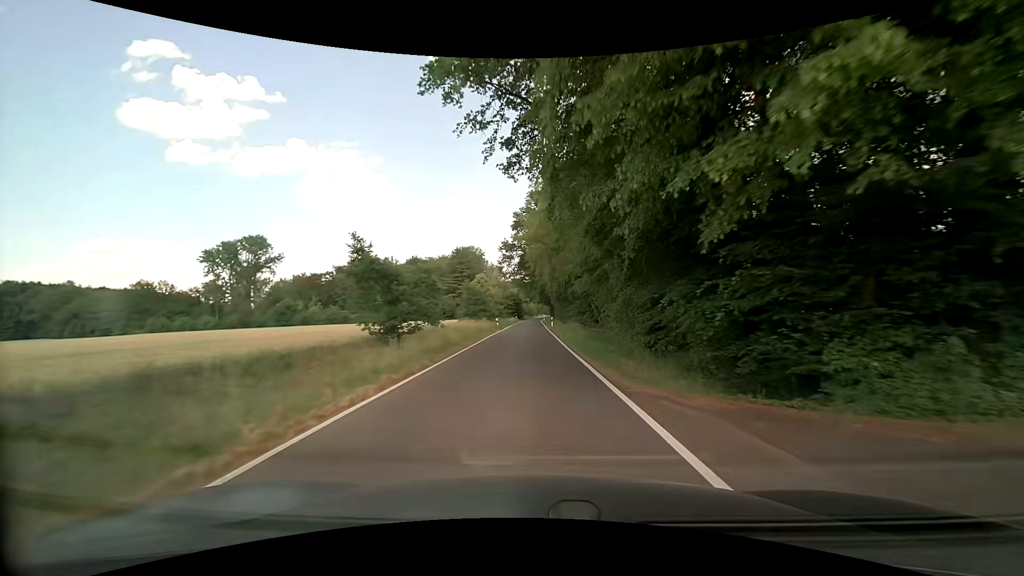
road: unclassified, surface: asphalt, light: Day
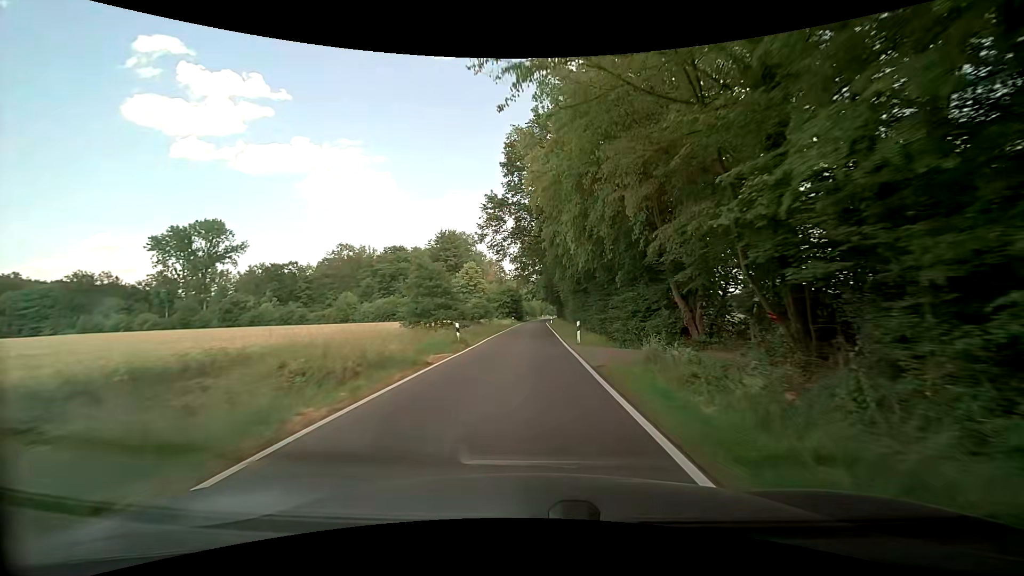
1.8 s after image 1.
(-0.1, +28.2) m; 0°
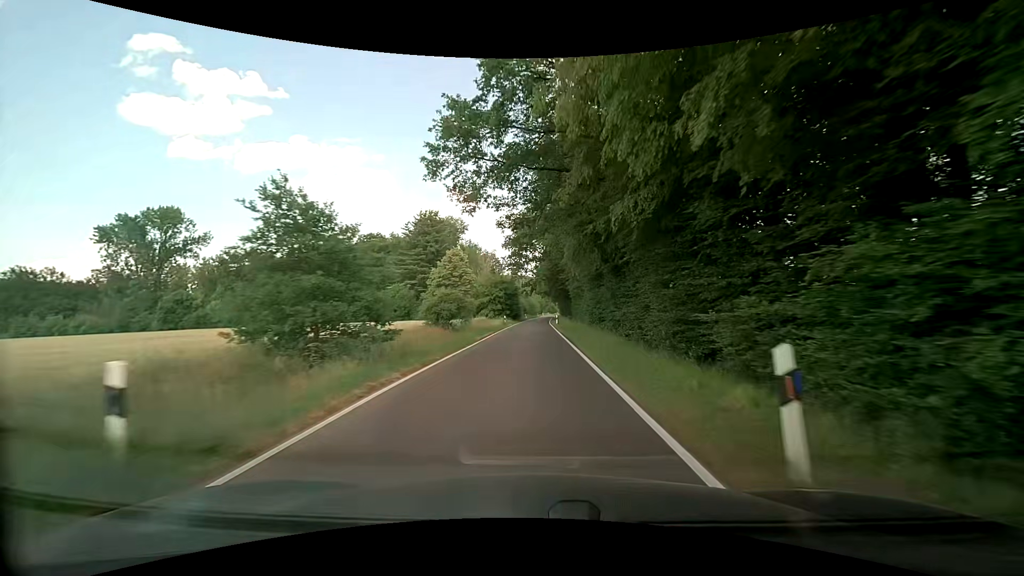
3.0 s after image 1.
(-0.2, +19.2) m; -1°
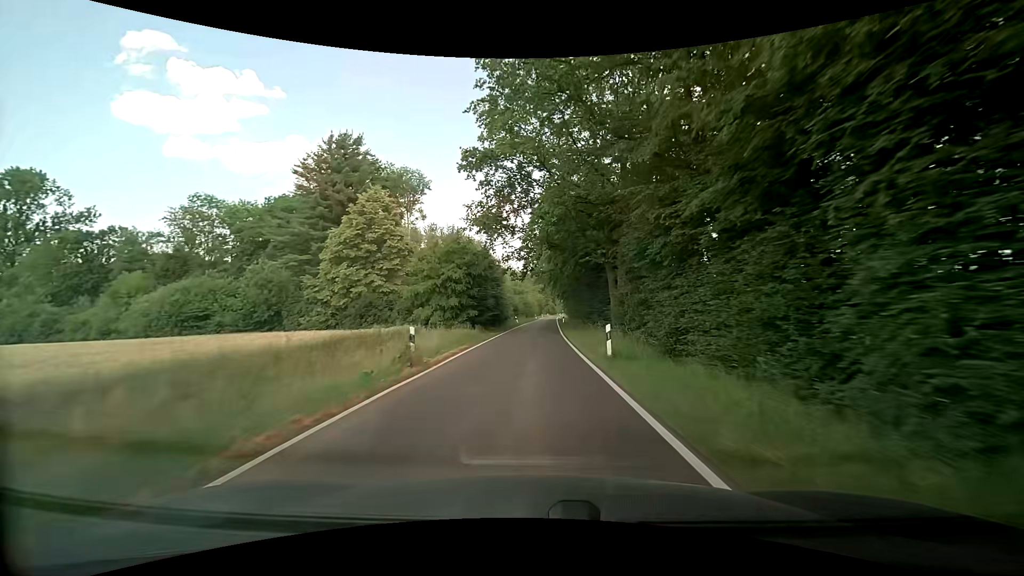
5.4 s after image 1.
(+0.2, +39.8) m; +1°
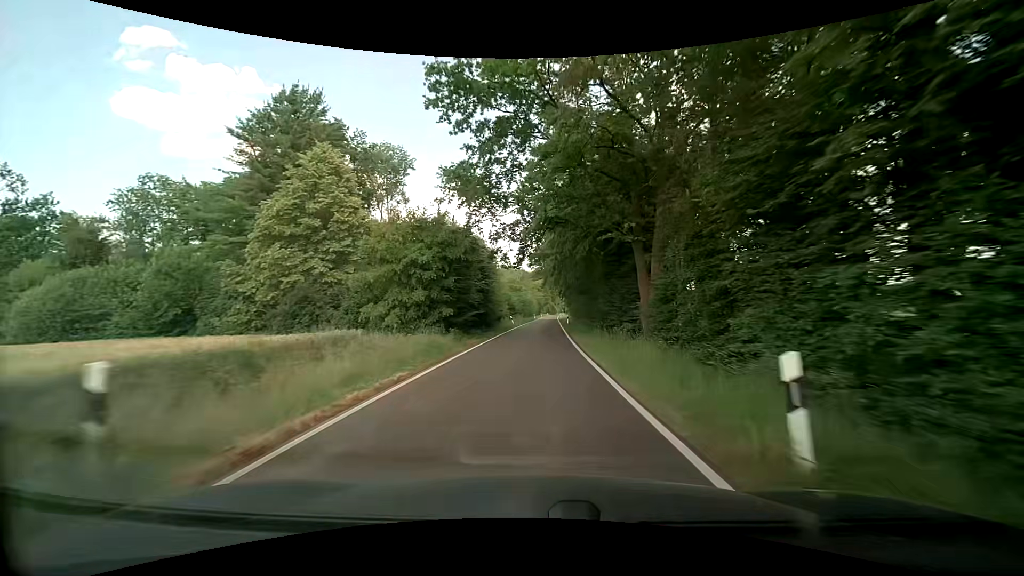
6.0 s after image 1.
(-0.1, +10.2) m; -1°
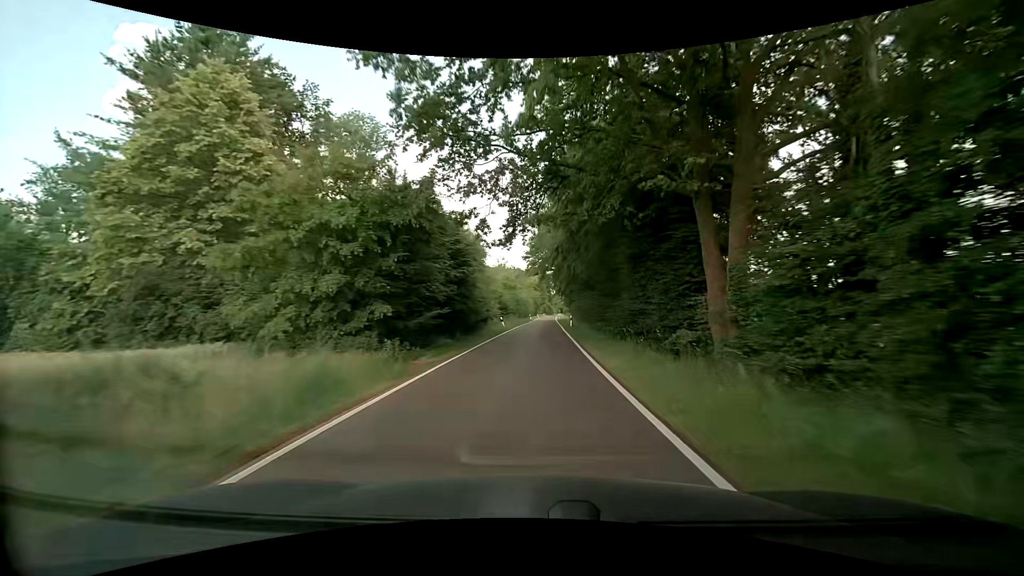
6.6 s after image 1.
(+0.1, +10.3) m; +1°
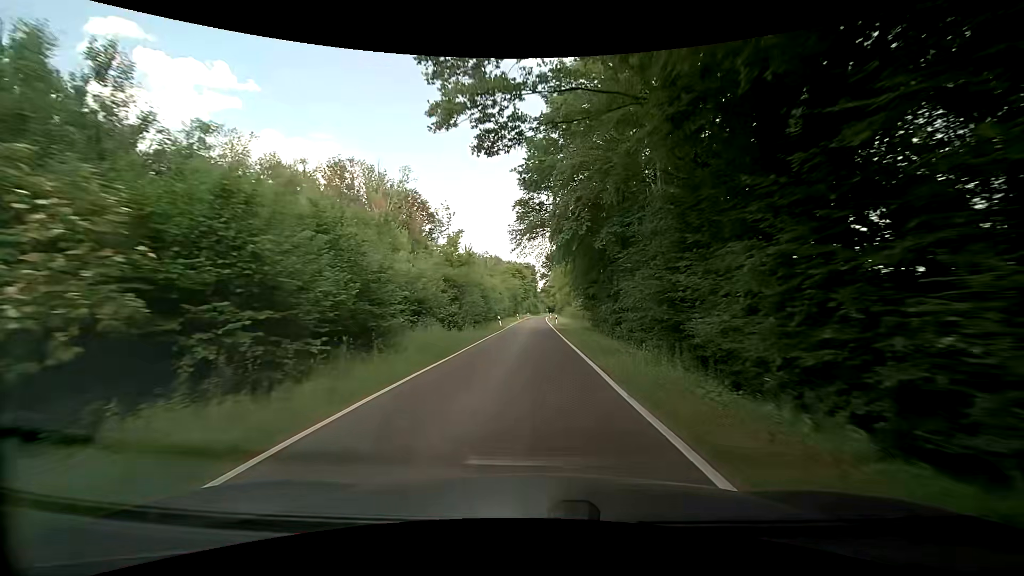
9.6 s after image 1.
(+1.3, +51.5) m; +2°
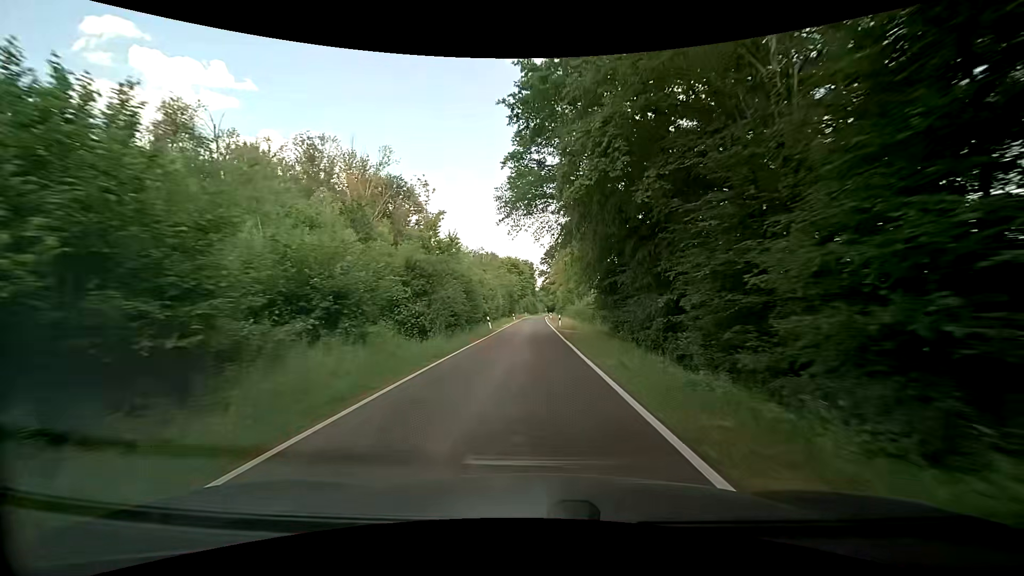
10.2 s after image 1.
(0.0, +10.1) m; 0°
(0, +10) (0, +20) (0, +30) (0, +40) (0, +50) (+1, +60) (+1, +70) (+1, +80) (+1, +90) (+1, +100) m
